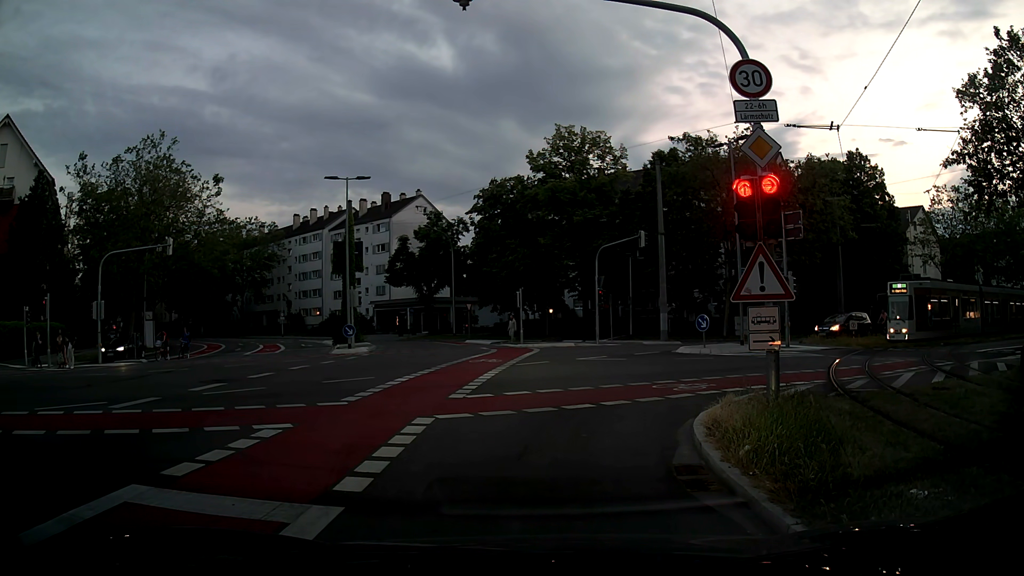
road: secondary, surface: asphalt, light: Dusk
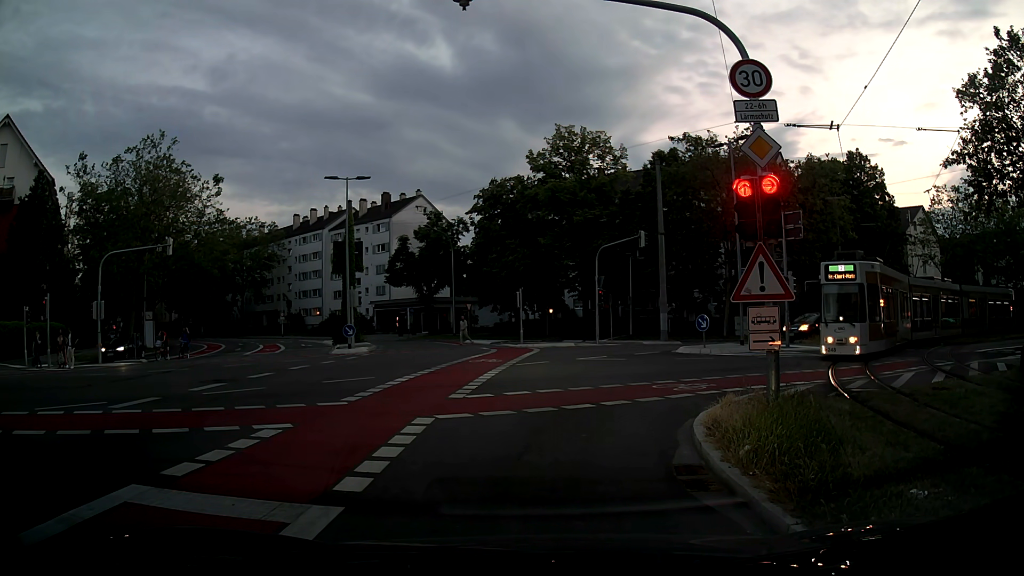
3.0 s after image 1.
(0.0, 0.0) m; 0°
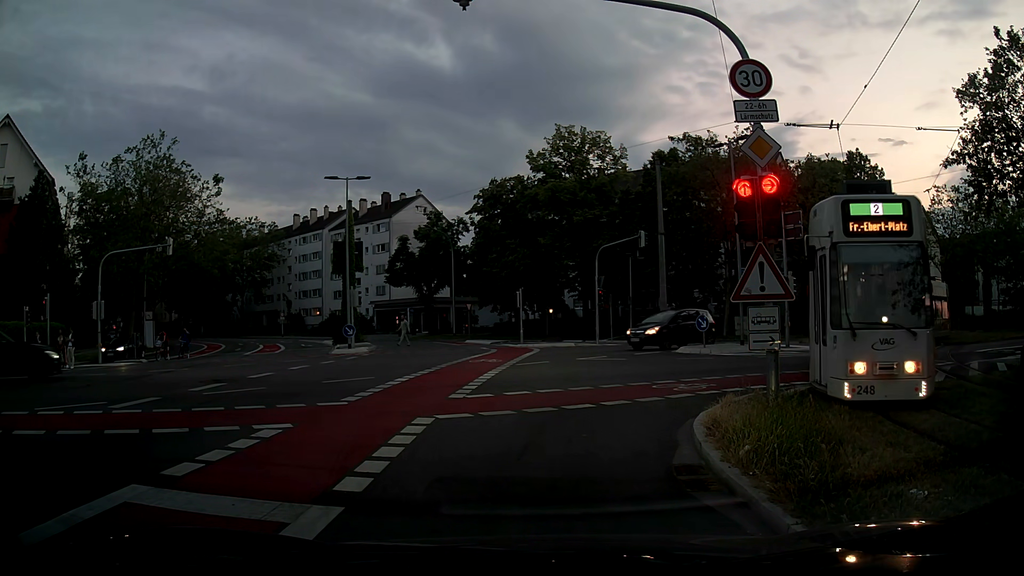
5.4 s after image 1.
(0.0, 0.0) m; 0°
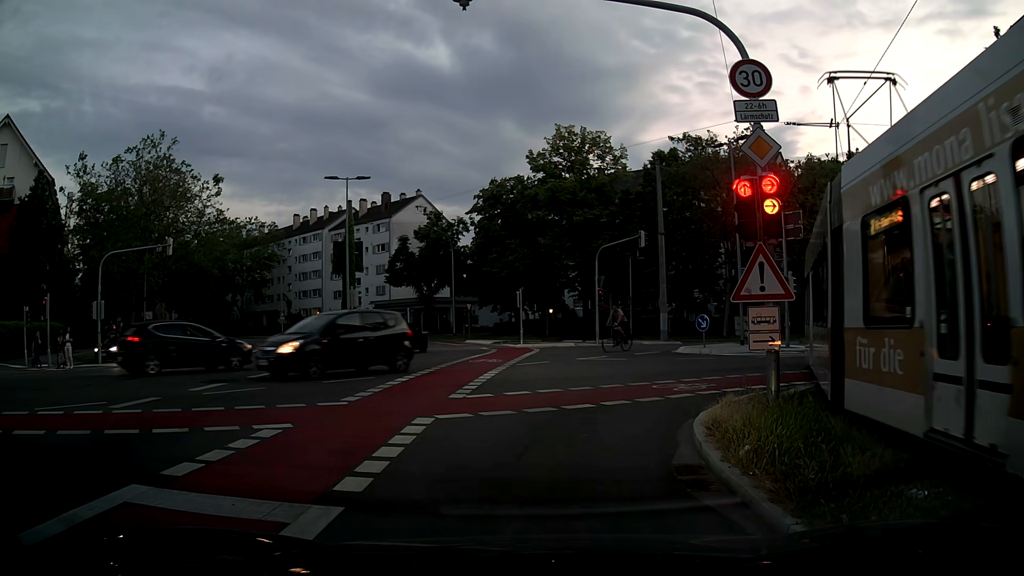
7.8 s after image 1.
(0.0, 0.0) m; 0°
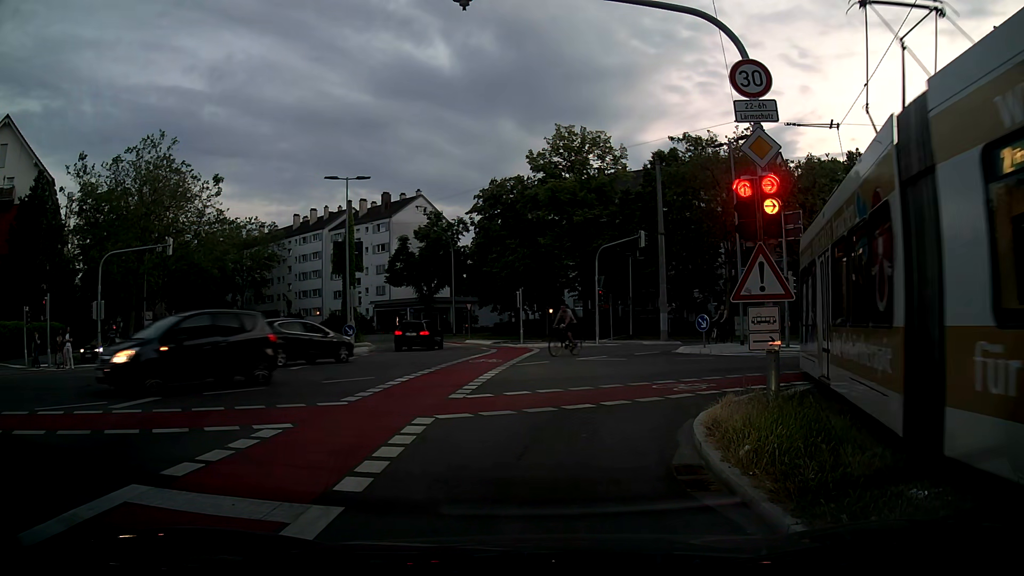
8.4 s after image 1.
(0.0, 0.0) m; 0°
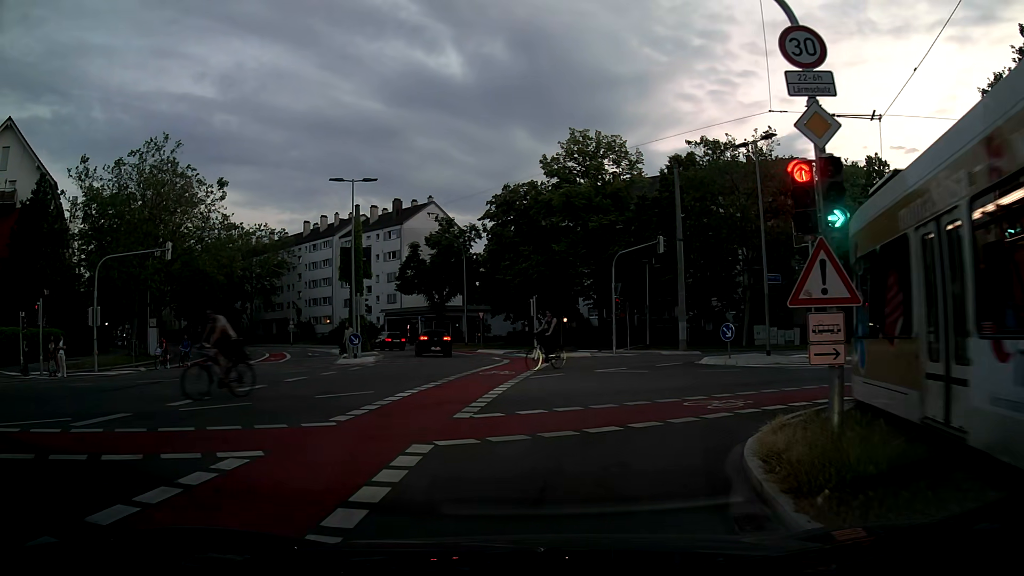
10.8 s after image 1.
(0.0, +1.6) m; -2°
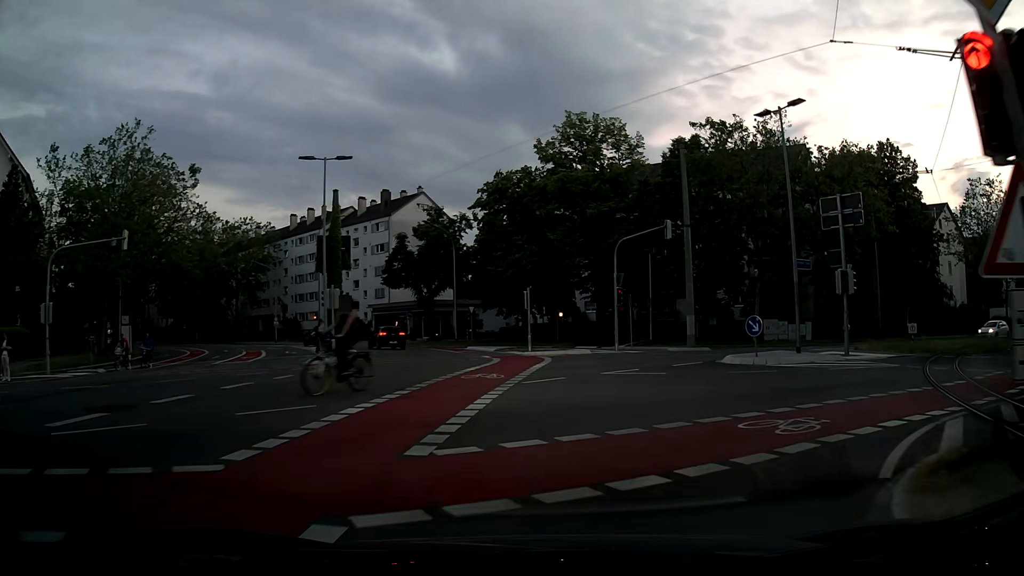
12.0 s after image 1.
(+0.2, +3.7) m; +3°
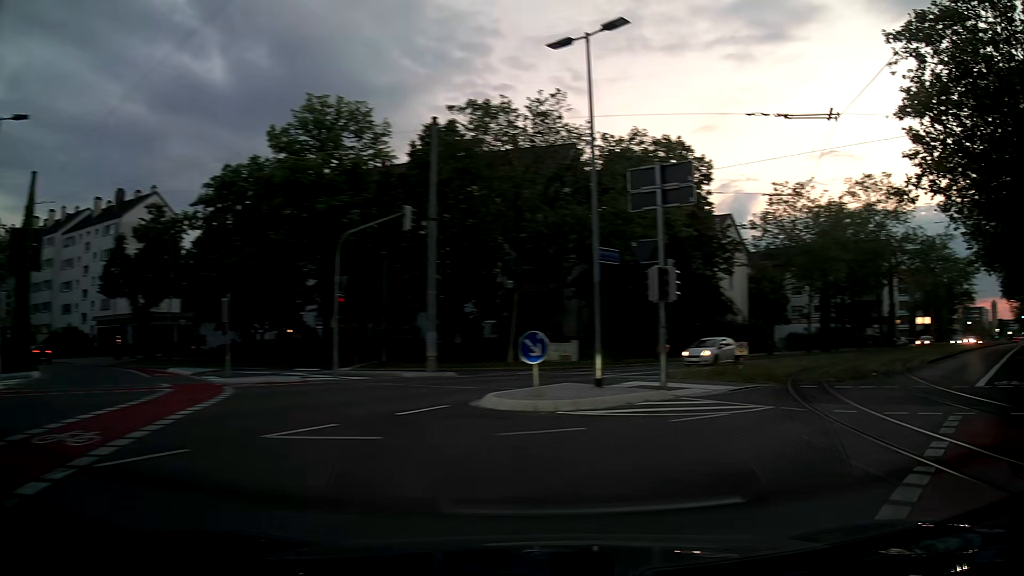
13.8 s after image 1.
(+1.1, +7.8) m; +22°
